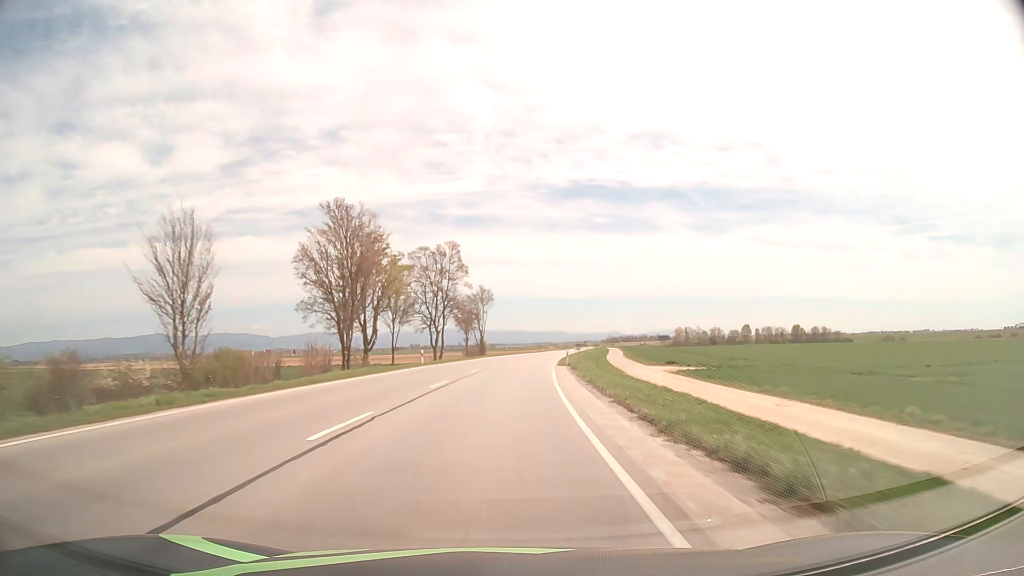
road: primary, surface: asphalt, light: Day
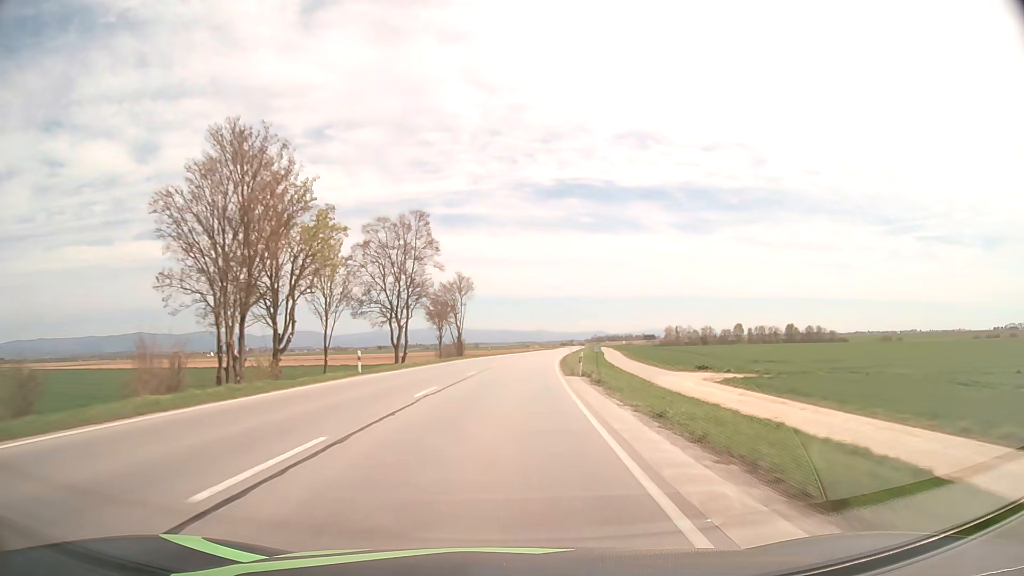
(+0.2, +15.9) m; +1°
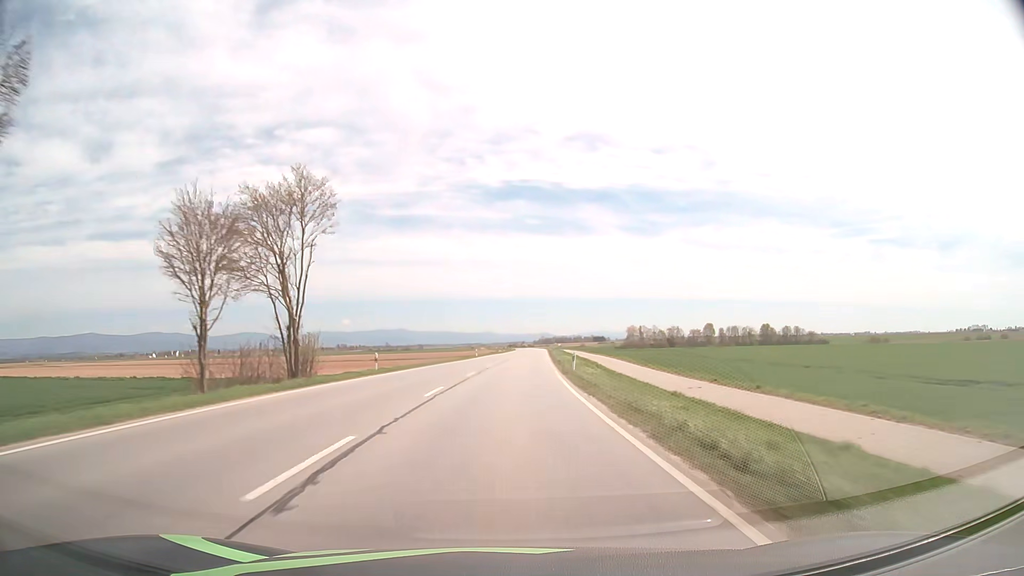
(+1.8, +47.7) m; +4°
(0, +10) (0, +20) (+1, +30) (+1, +40) (+2, +50) (+2, +60) (+3, +70) (+3, +80) (+4, +90) (+4, +100) m
